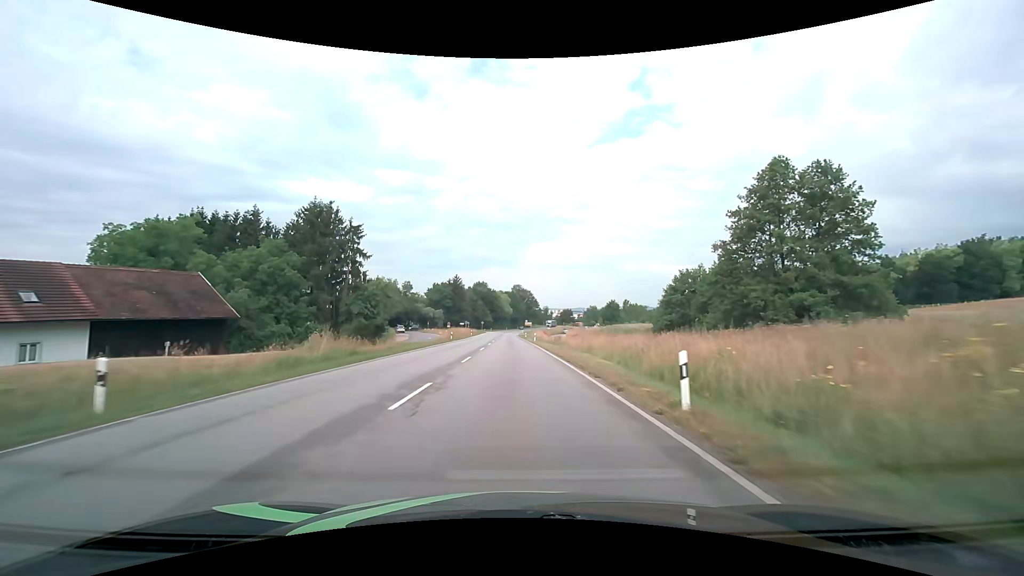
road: primary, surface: asphalt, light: Day
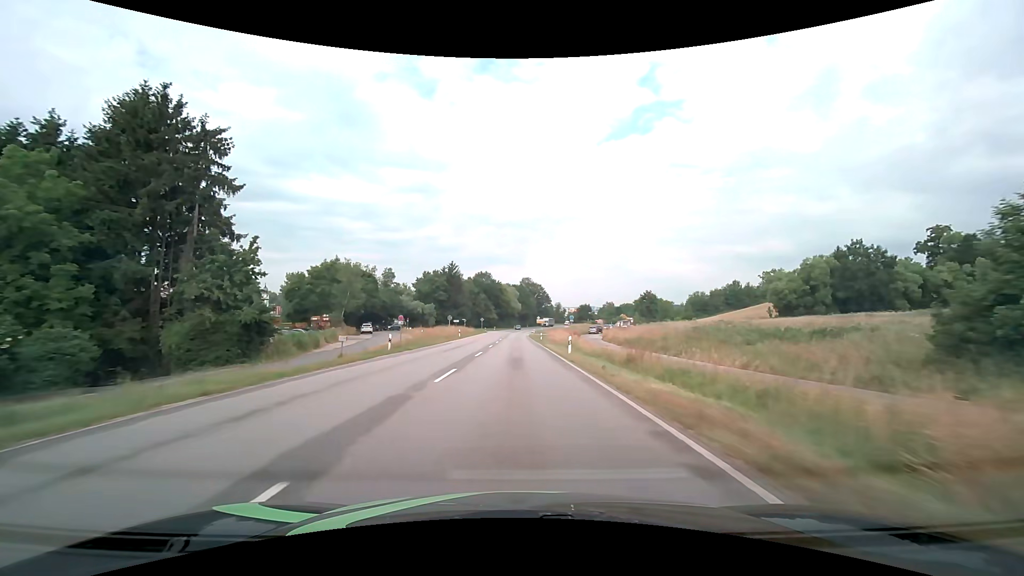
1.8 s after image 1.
(-0.2, +32.0) m; -1°
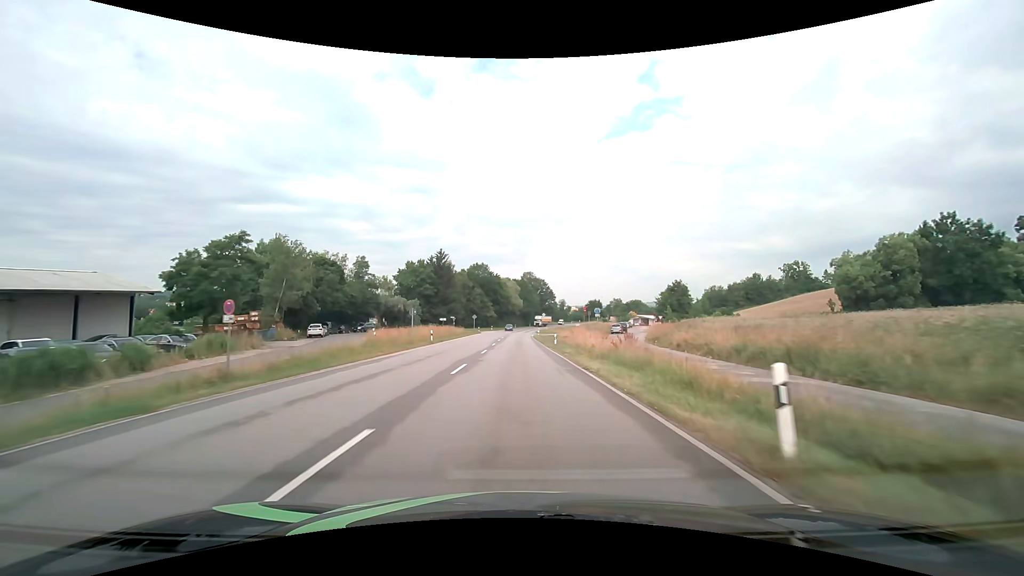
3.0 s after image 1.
(-0.1, +21.6) m; 0°
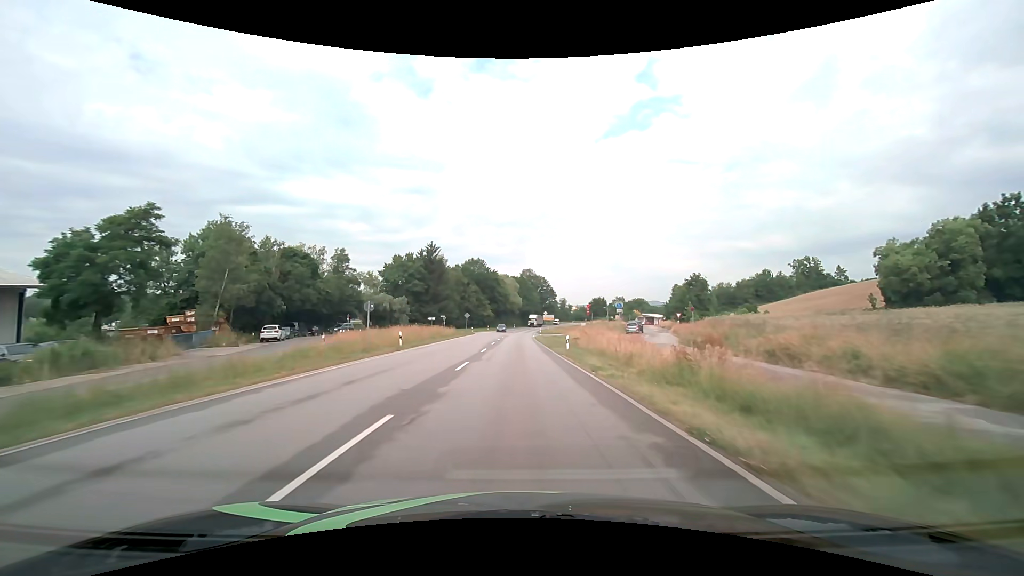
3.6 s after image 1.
(0.0, +10.9) m; 0°
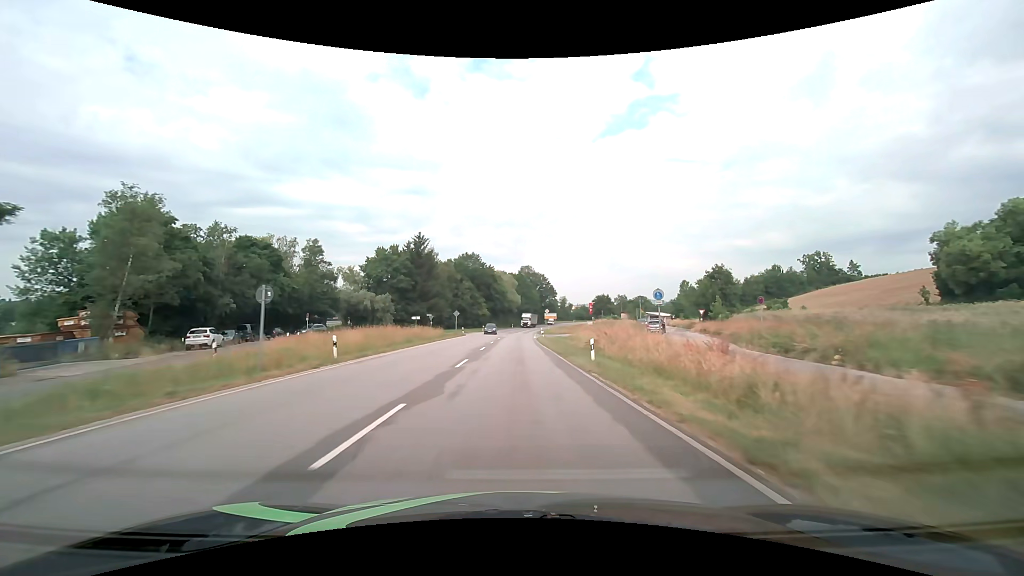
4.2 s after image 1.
(0.0, +10.9) m; 0°
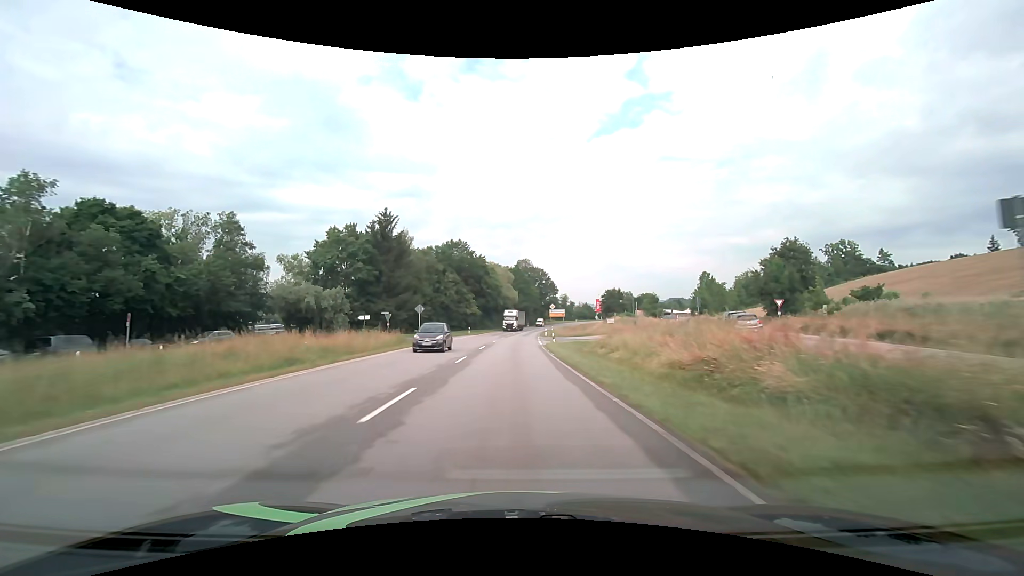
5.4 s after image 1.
(+0.1, +21.7) m; 0°
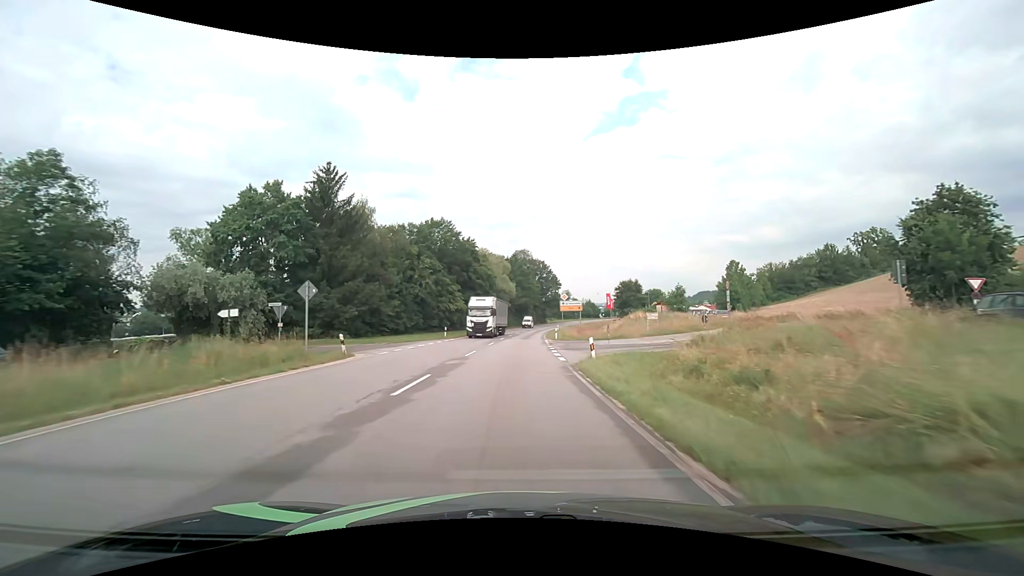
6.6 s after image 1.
(0.0, +21.2) m; 0°
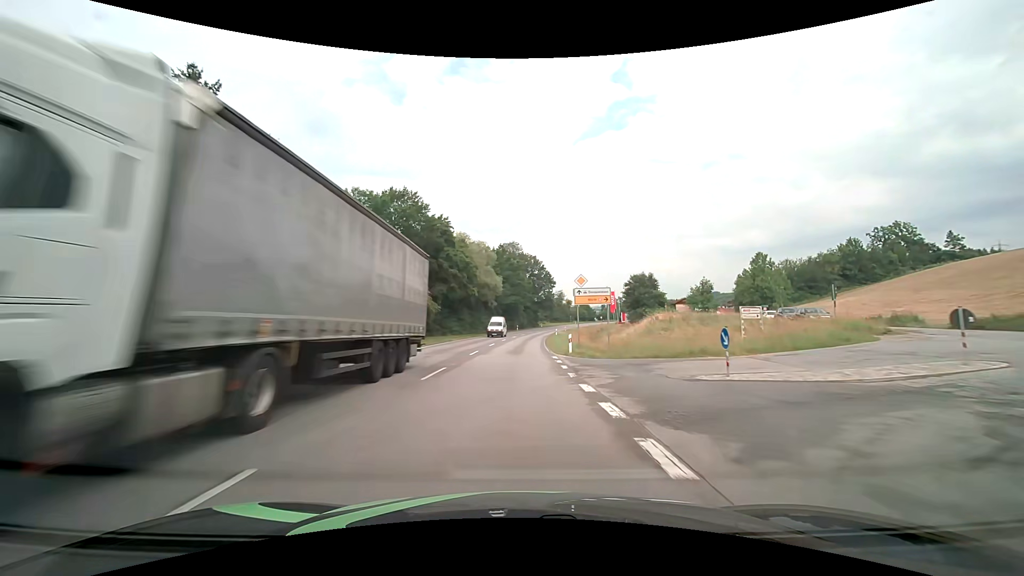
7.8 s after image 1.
(+0.2, +20.7) m; +1°
(0, +10) (0, +20) (0, +30) (+1, +40) (+1, +50) (+2, +60) (+2, +70) (+3, +80) (+5, +90) (+6, +100) m
